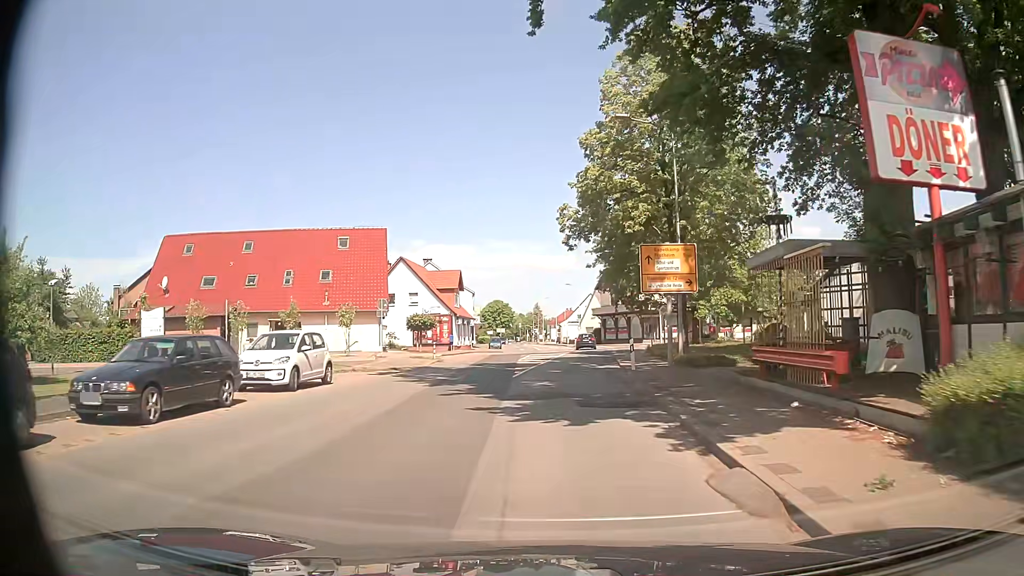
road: secondary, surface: asphalt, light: Day
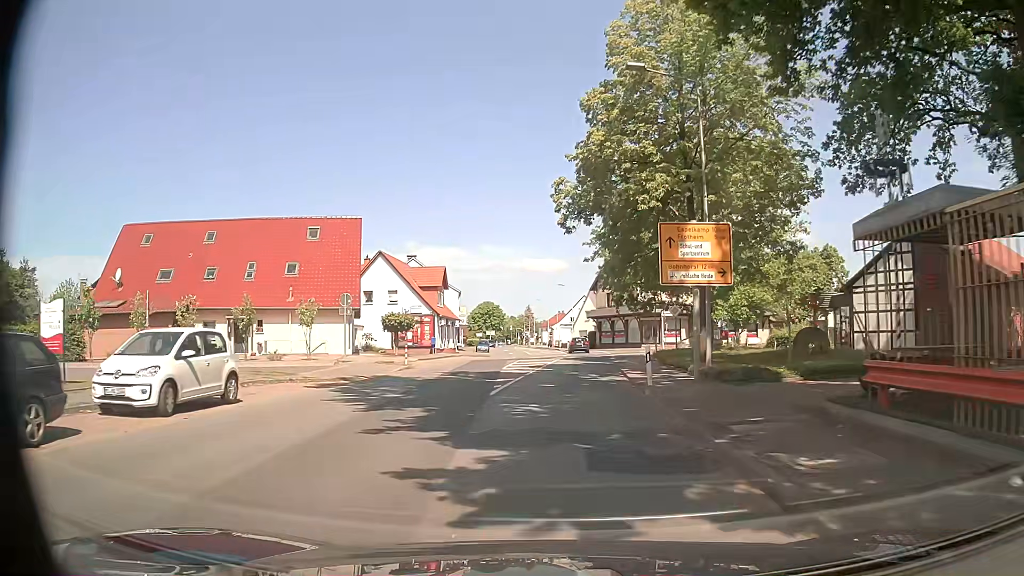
(+0.1, +5.6) m; 0°
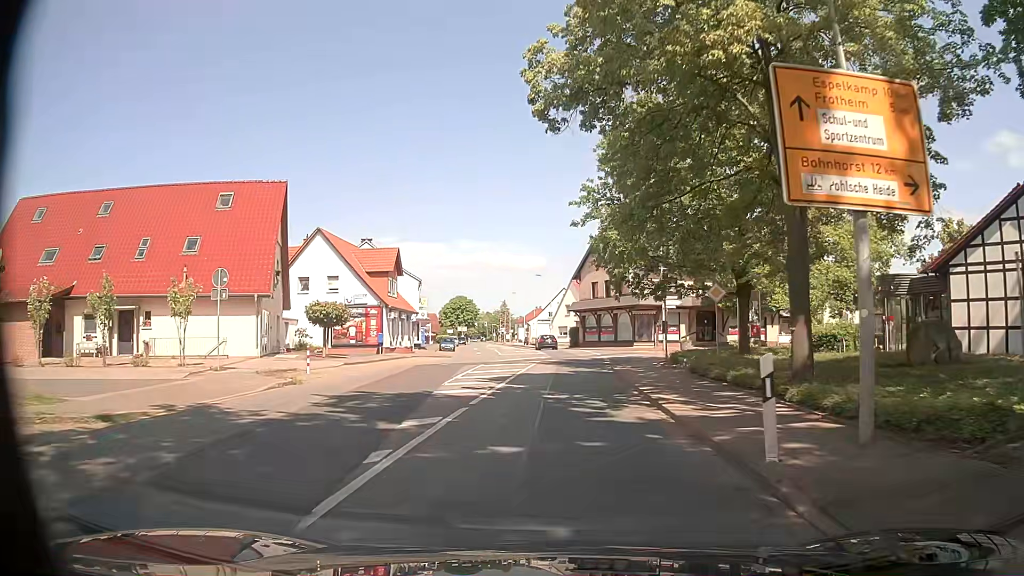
(+0.5, +11.1) m; +4°
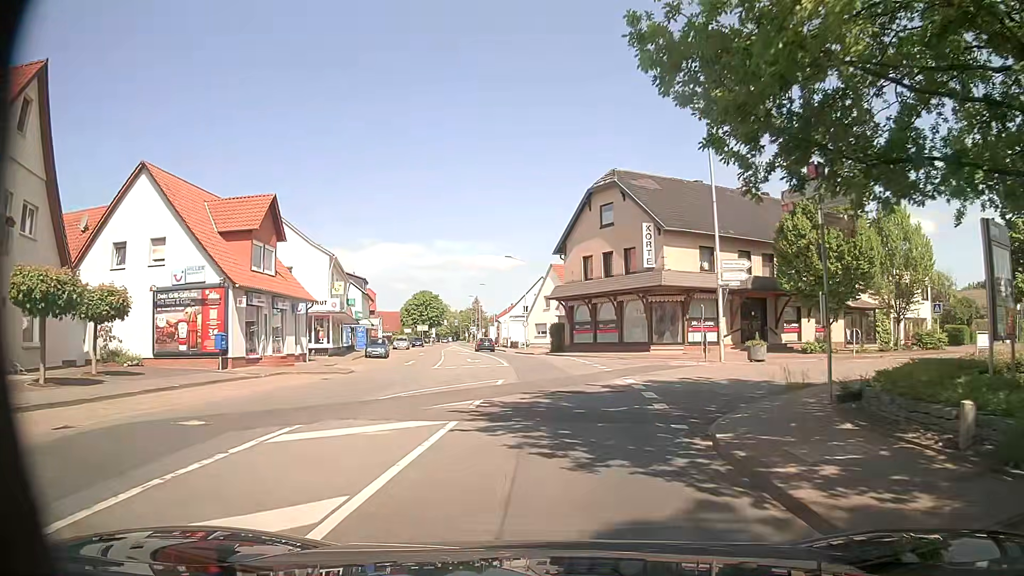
(+0.2, +20.9) m; +1°
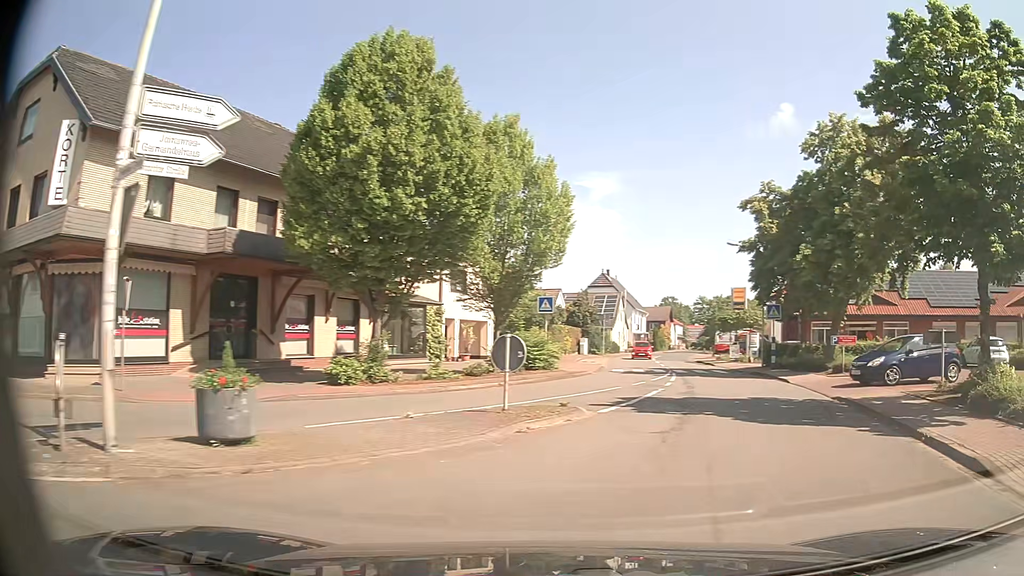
(+4.7, +18.7) m; +44°
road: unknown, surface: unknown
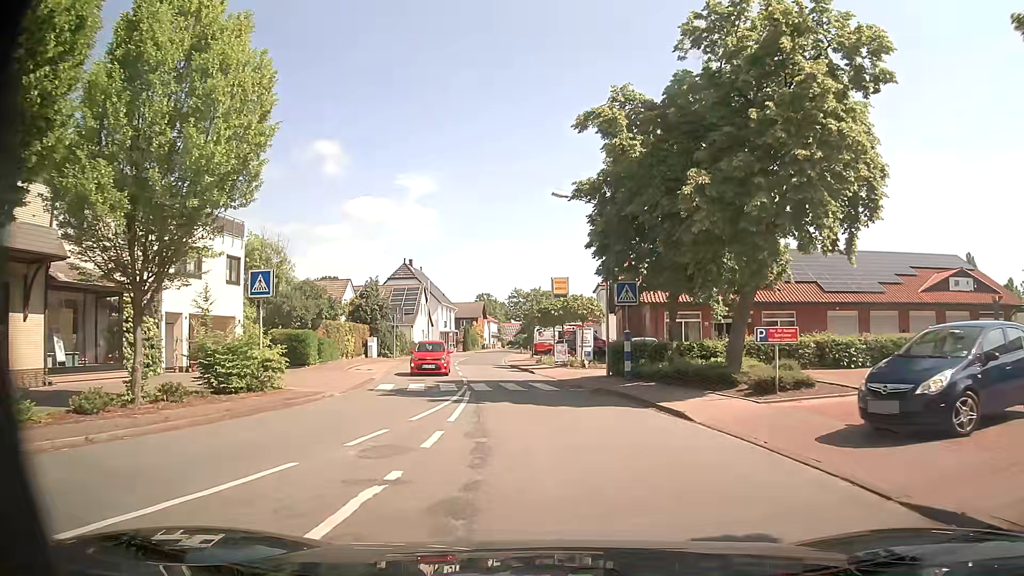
(+2.4, +12.0) m; +16°
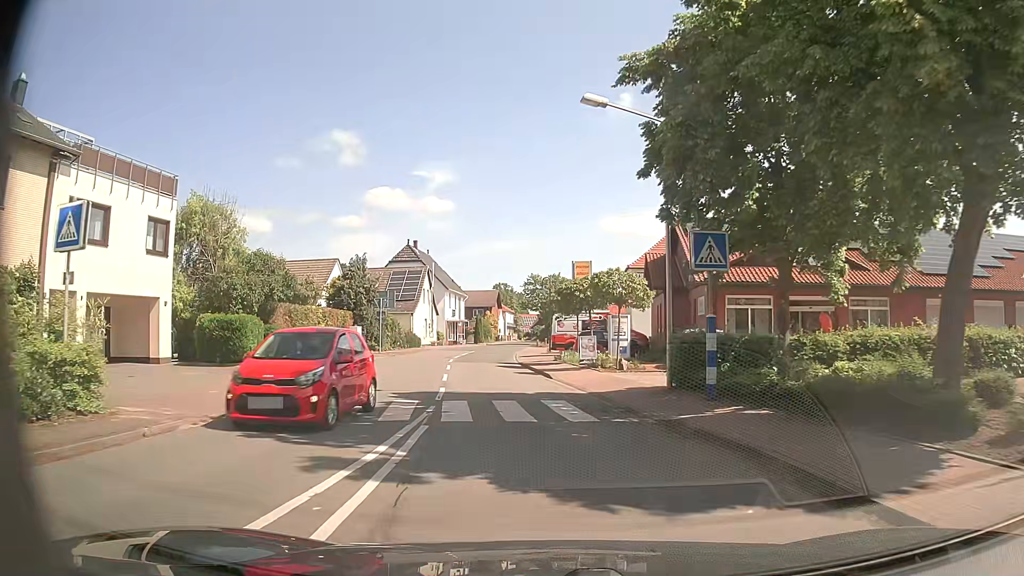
(-0.3, +9.3) m; -3°
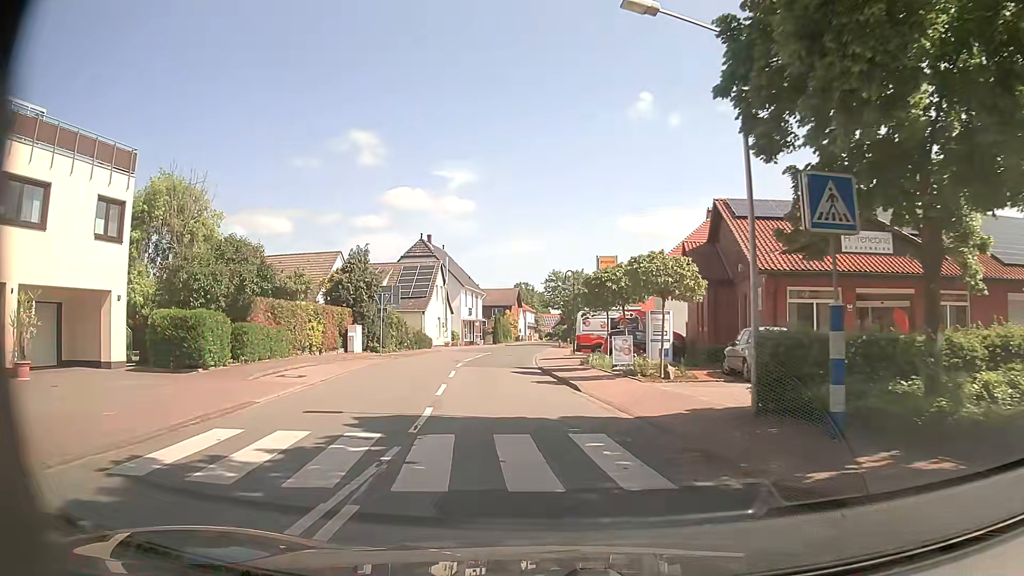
(0.0, +4.9) m; -1°
(0, +10) (-1, +20) (-2, +30) (-3, +40) (-3, +50) (-2, +60) (-2, +70) (-1, +80) (0, +90) (+1, +100) m
